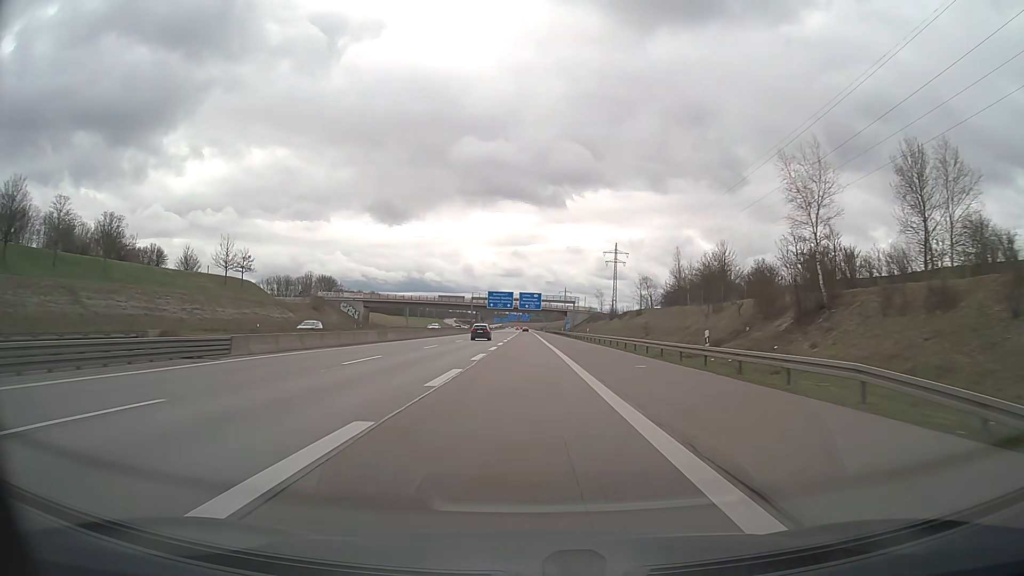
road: motorway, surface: asphalt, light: Day
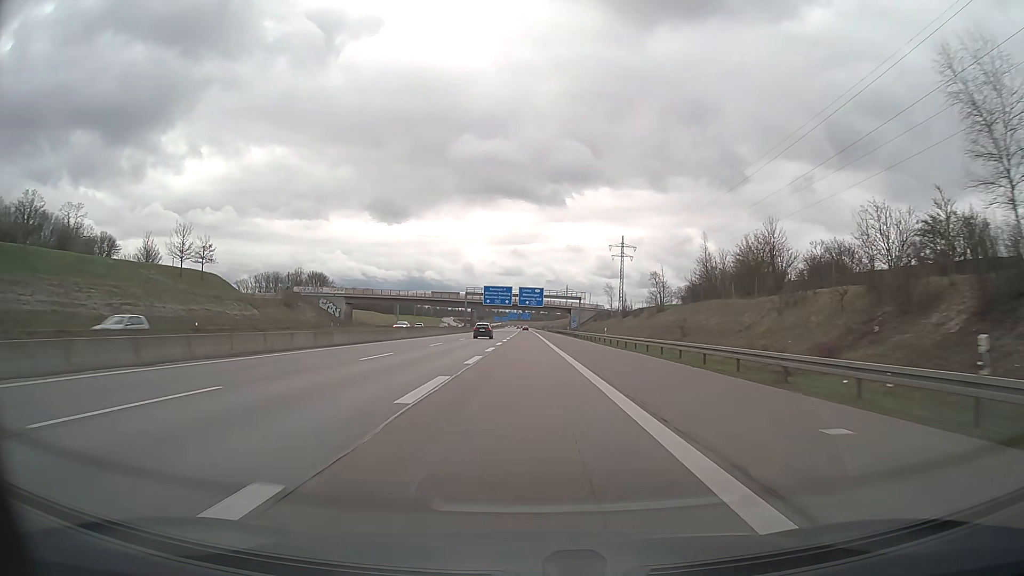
(0.0, +15.9) m; 0°
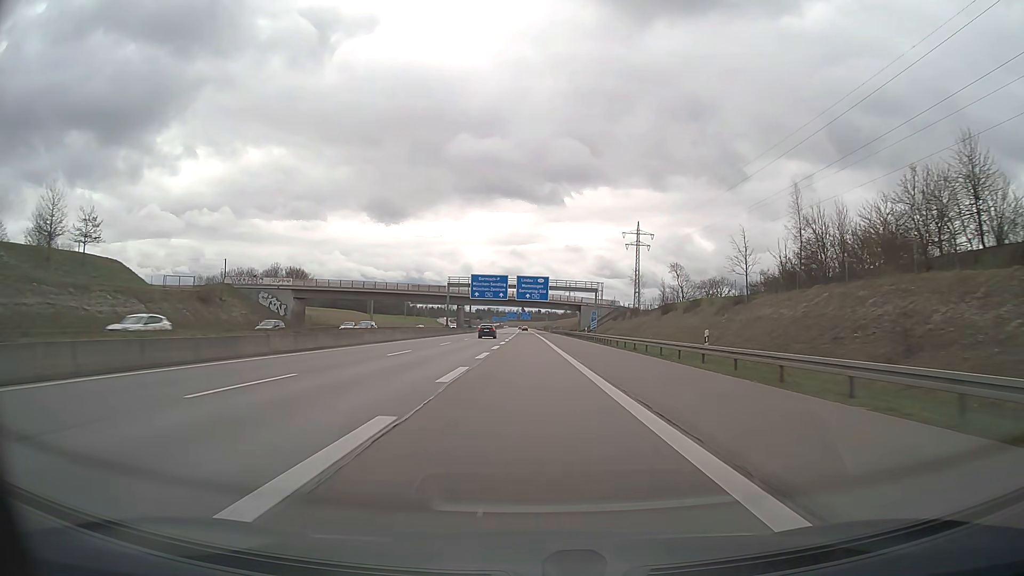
(0.0, +31.7) m; 0°
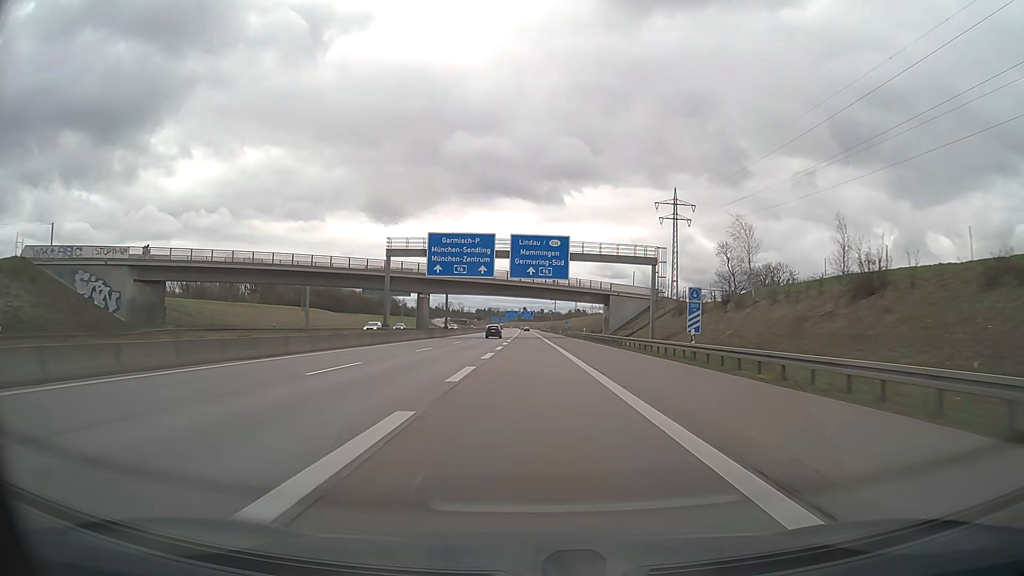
(0.0, +47.5) m; 0°
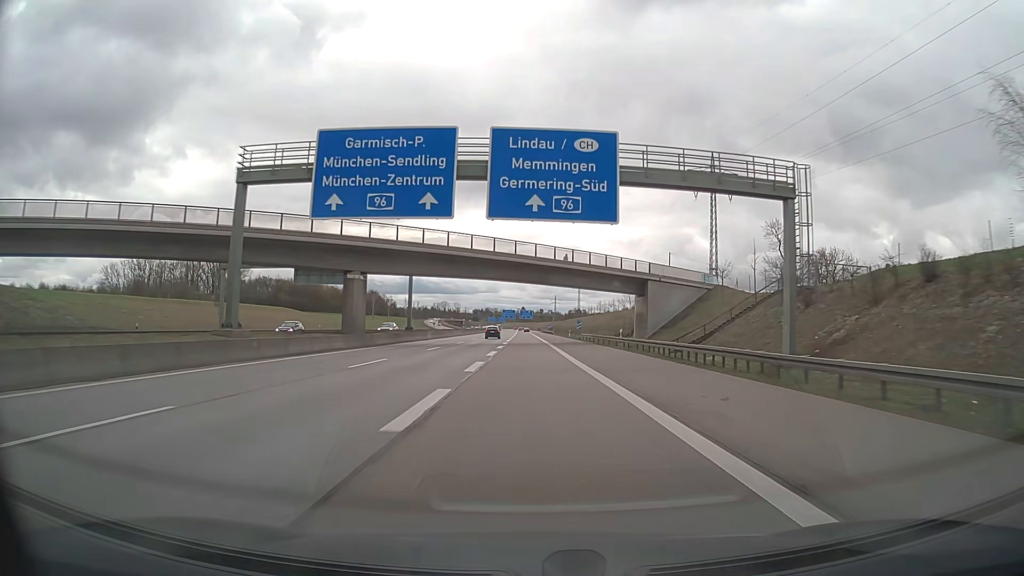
(0.0, +31.7) m; 0°
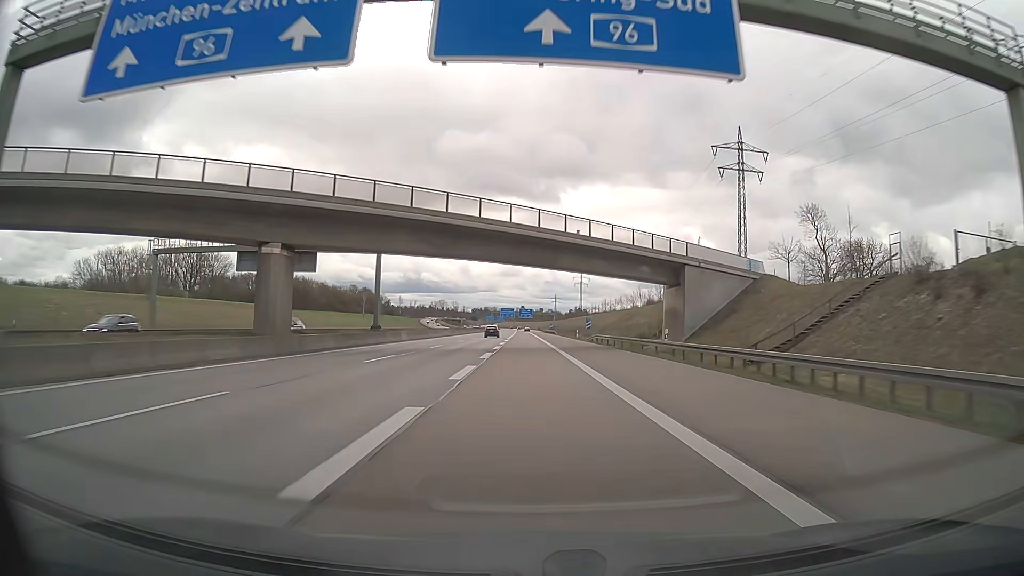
(0.0, +15.8) m; 0°
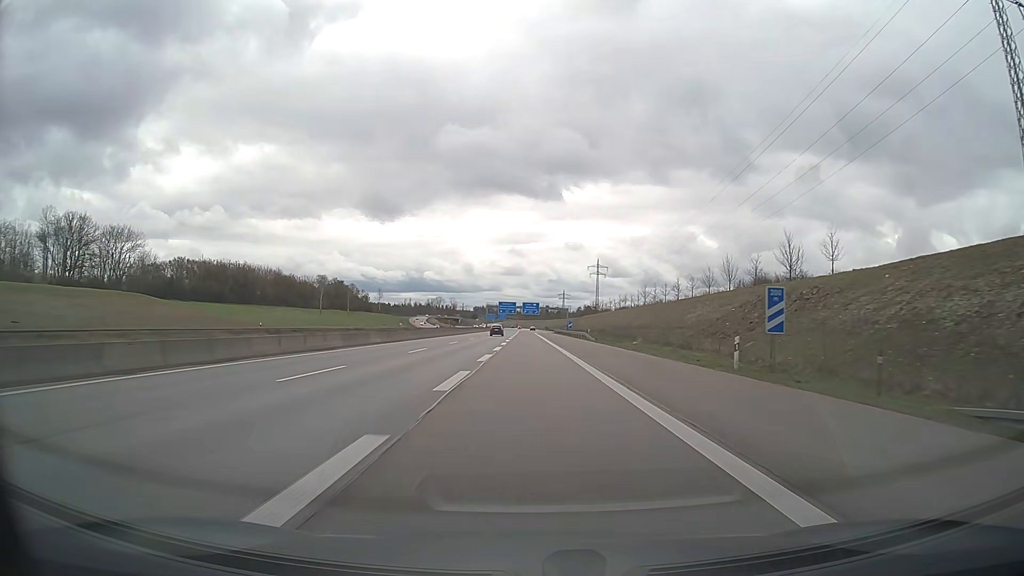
(-0.2, +63.3) m; 0°
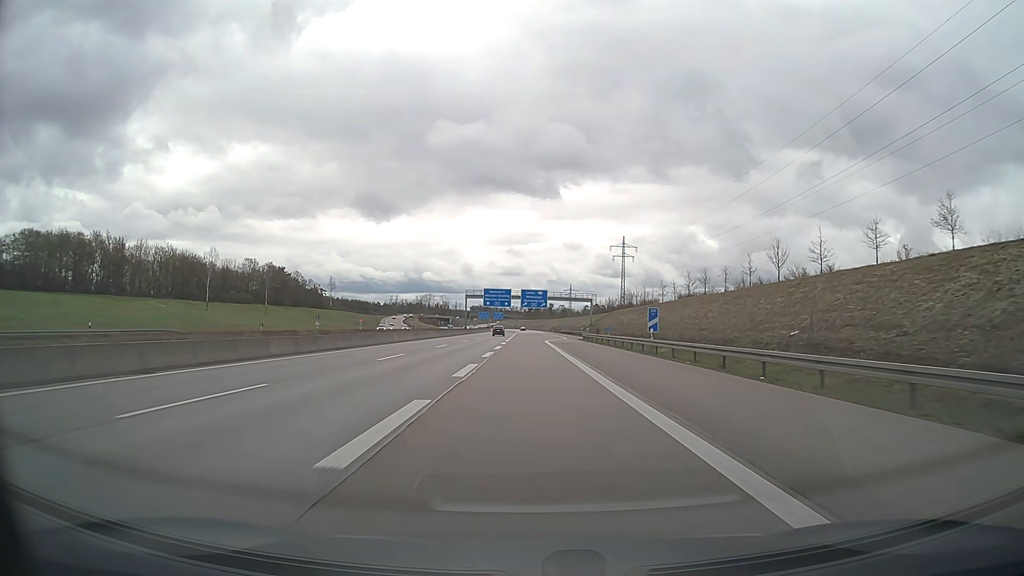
(0.0, +79.0) m; 0°
(0, +10) (0, +20) (0, +30) (0, +40) (0, +50) (0, +60) (0, +70) (0, +80) (0, +90) (+1, +100) m
